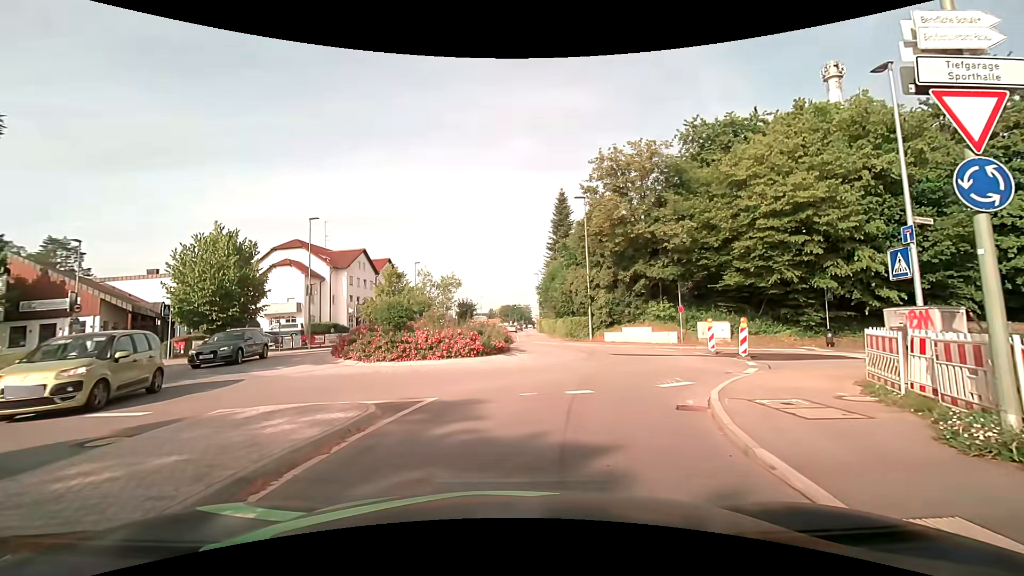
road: tertiary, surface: asphalt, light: Day
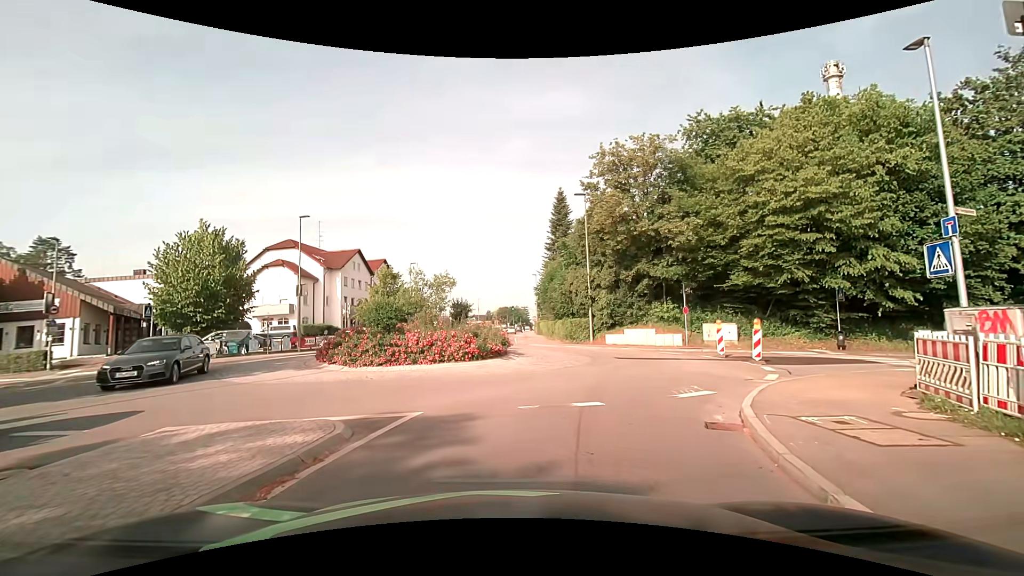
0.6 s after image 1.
(0.0, +1.3) m; +2°
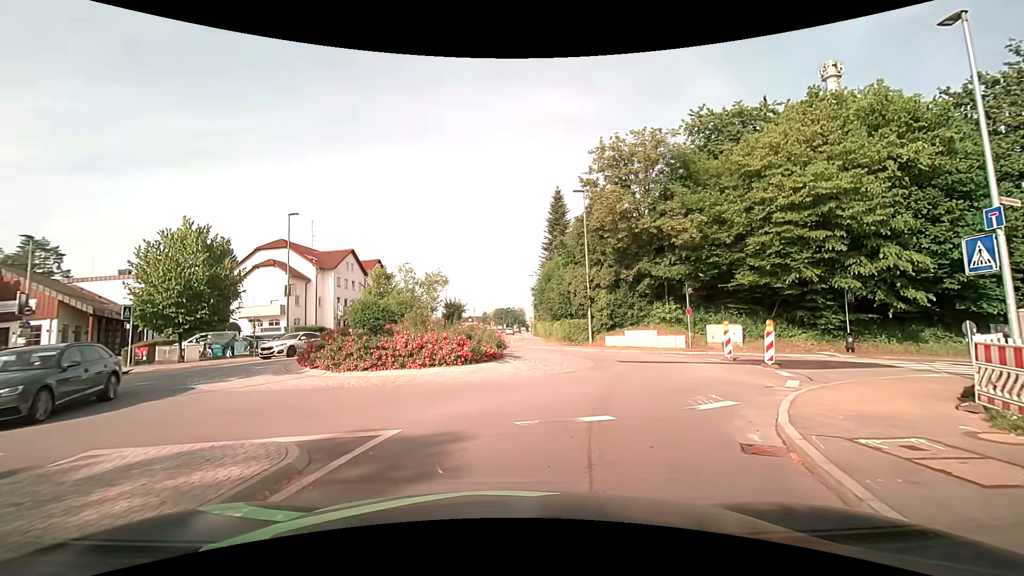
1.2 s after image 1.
(0.0, +1.2) m; -1°
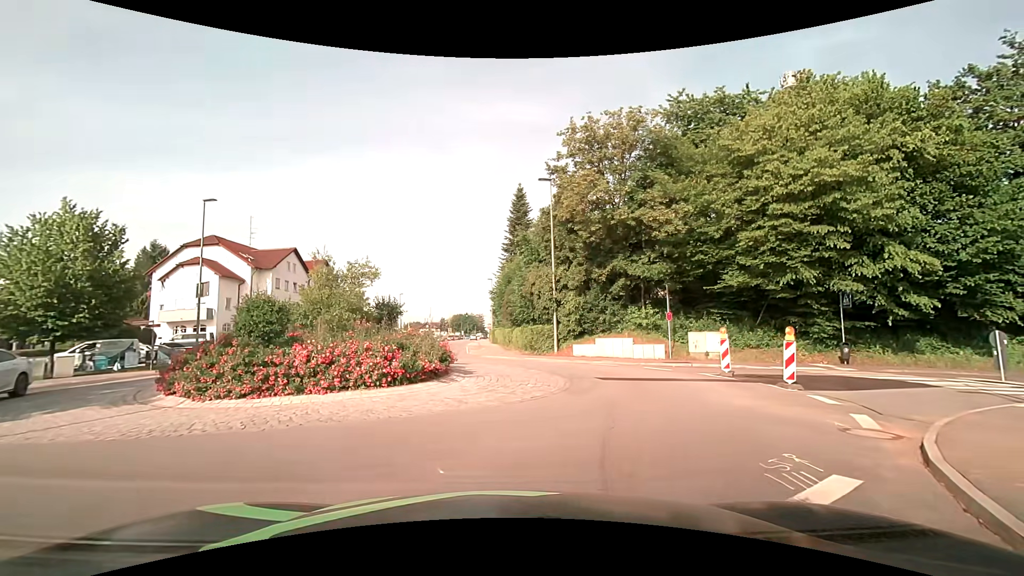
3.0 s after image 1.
(+0.2, +4.5) m; +6°
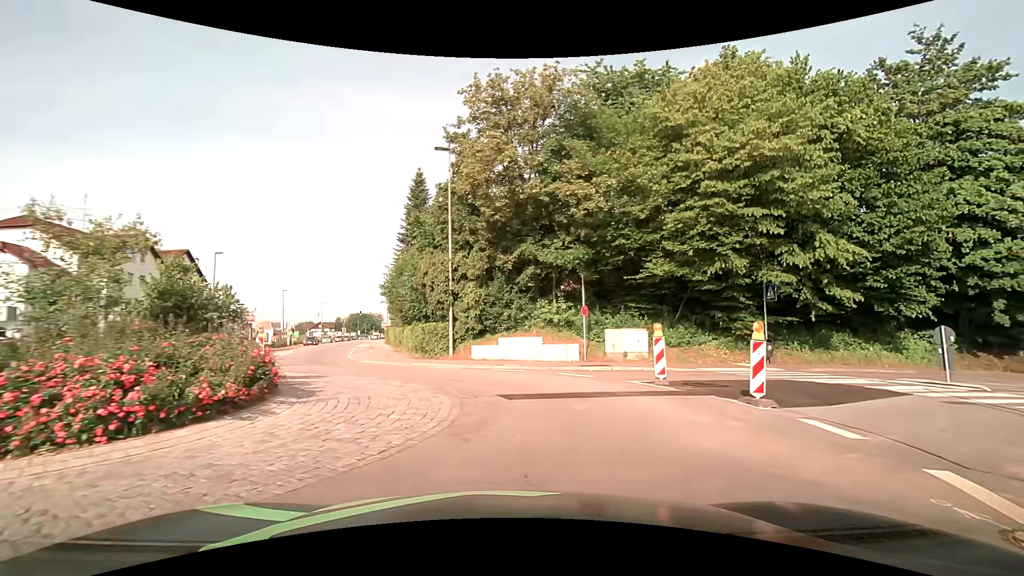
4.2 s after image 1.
(+0.4, +4.8) m; +11°
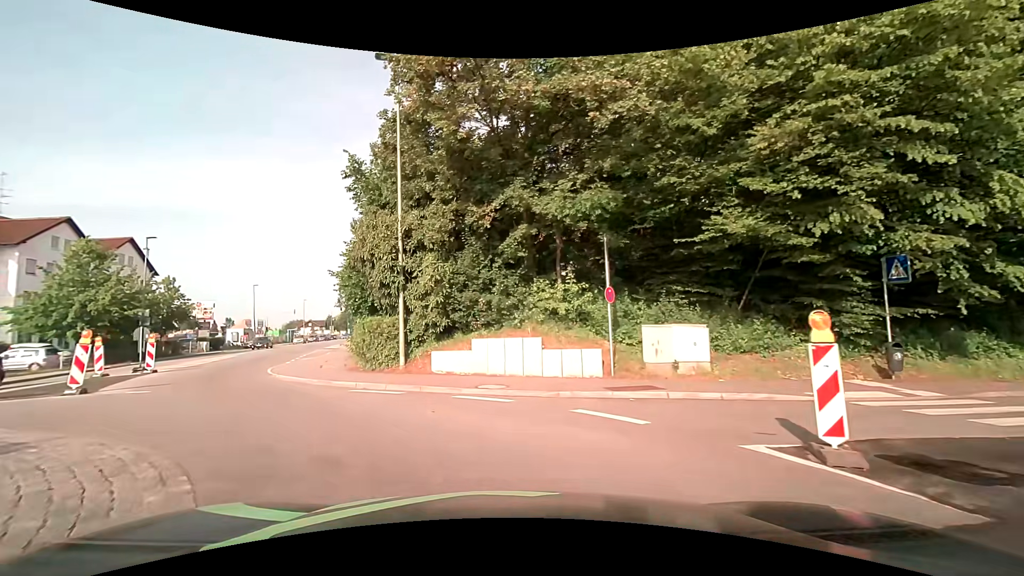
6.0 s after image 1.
(+0.4, +8.1) m; +1°
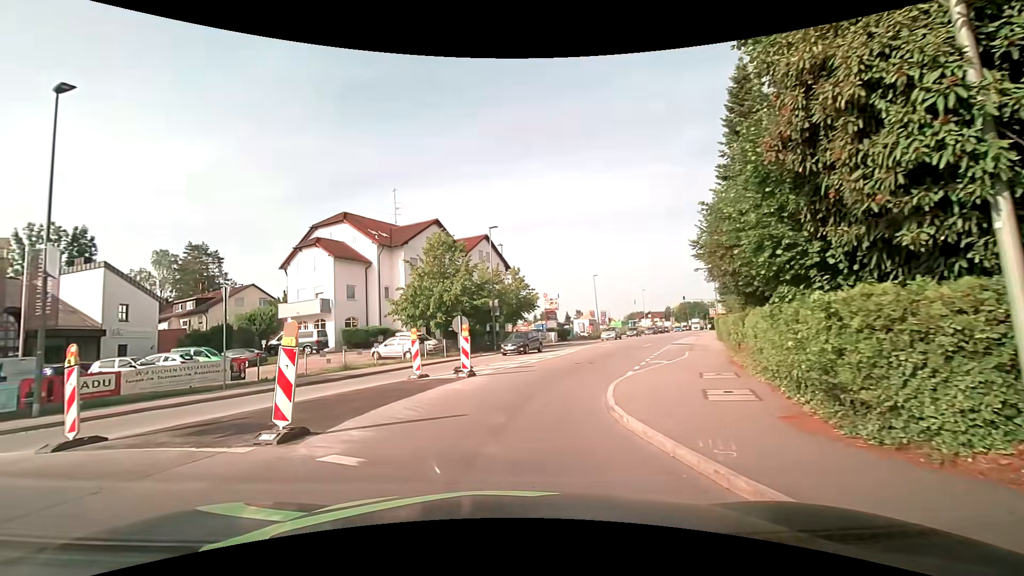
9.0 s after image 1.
(-3.2, +9.8) m; -37°
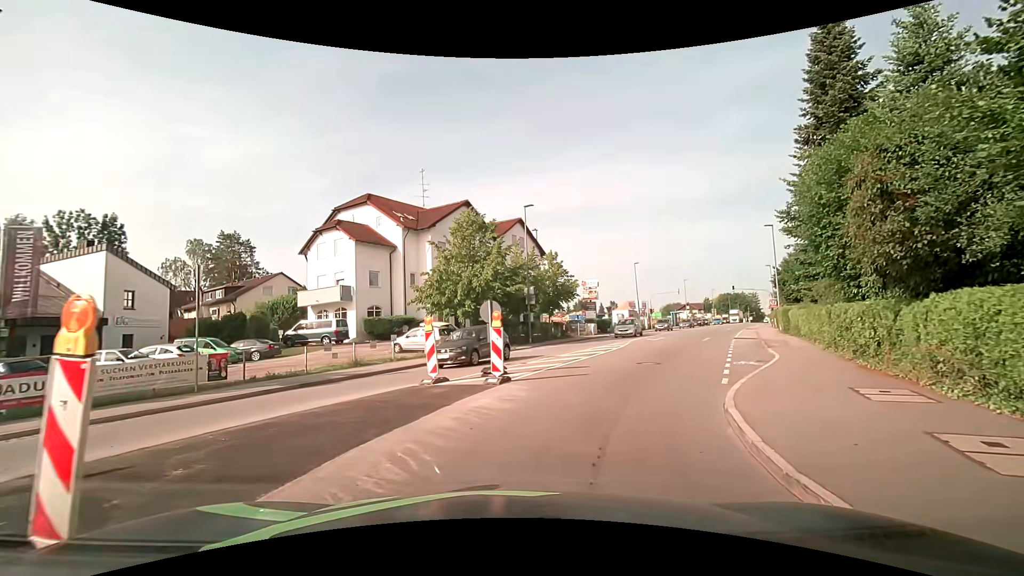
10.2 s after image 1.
(-0.3, +4.4) m; -4°
(+1, +10) (+5, +19) (+10, +28) (+14, +37) (+19, +46) (+23, +55) (+28, +64) (+32, +73) (+37, +81) (+43, +90) m
